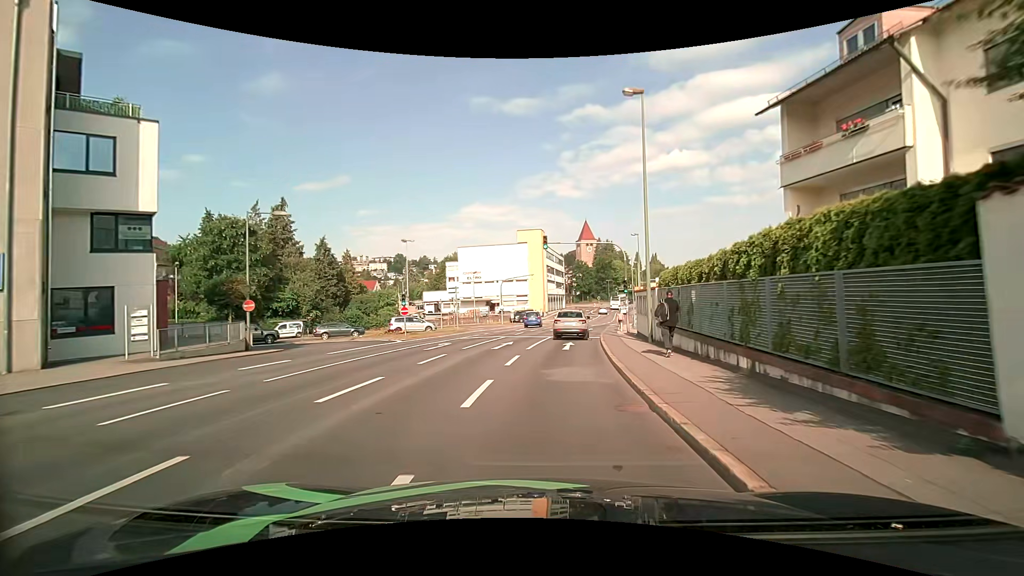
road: tertiary_link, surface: asphalt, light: Day
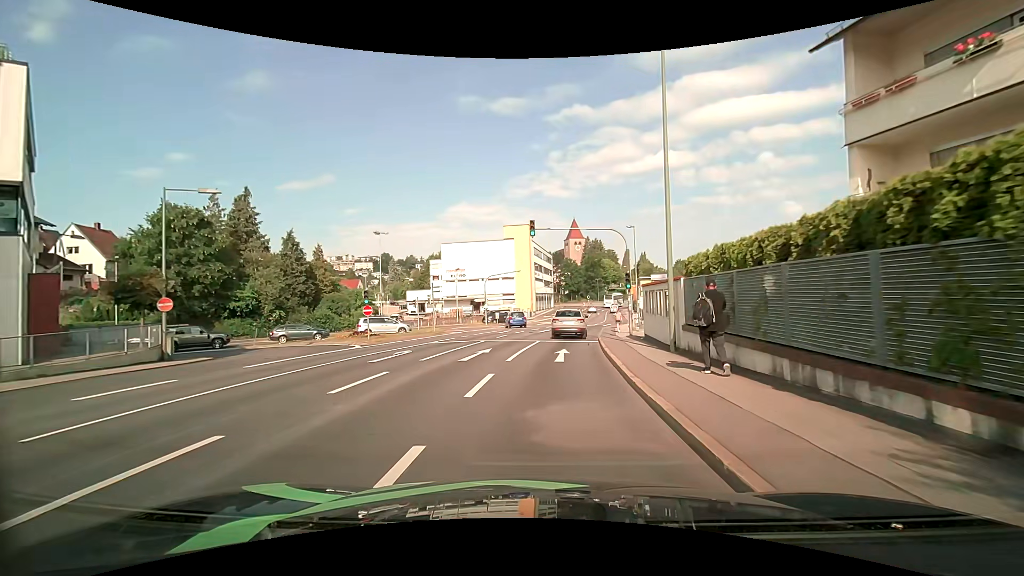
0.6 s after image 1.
(+0.1, +5.1) m; +2°
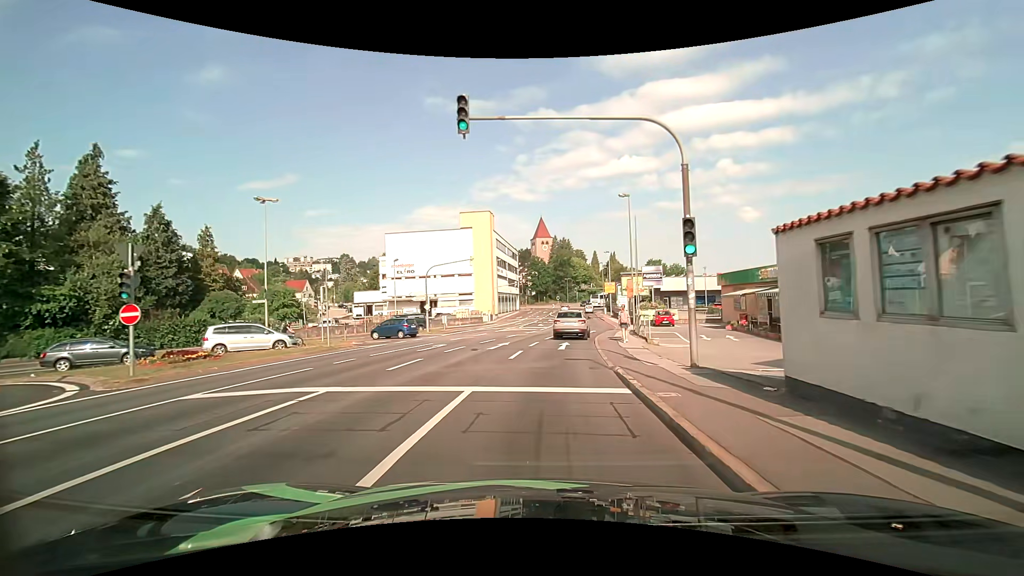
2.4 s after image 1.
(+0.4, +15.3) m; +4°
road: tertiary
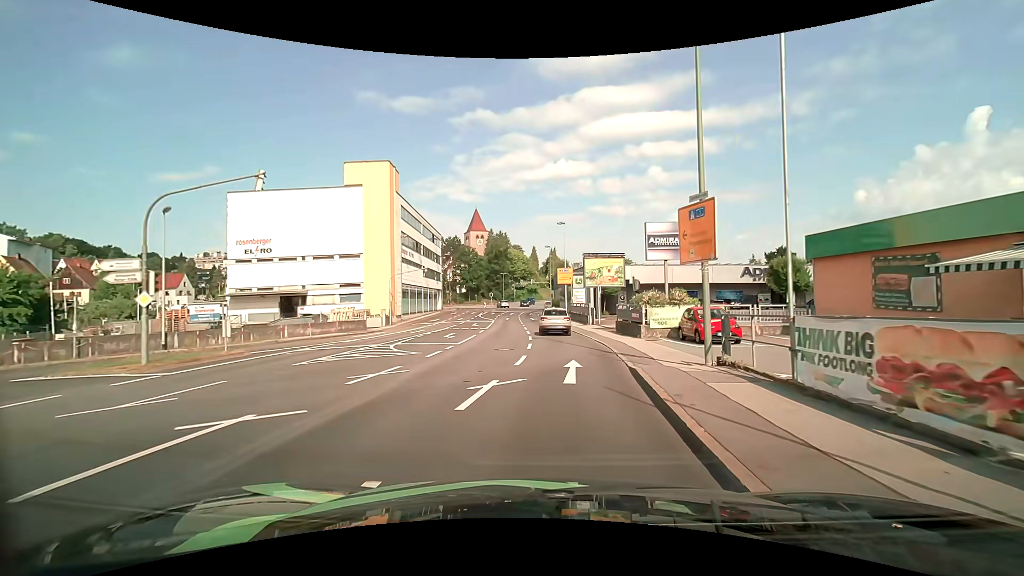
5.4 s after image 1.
(+1.3, +26.4) m; +7°
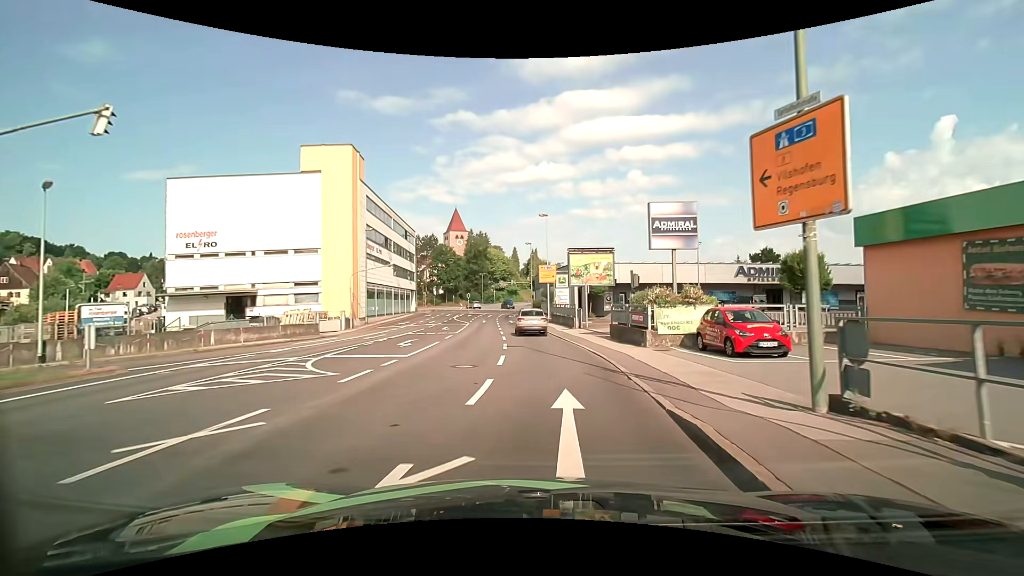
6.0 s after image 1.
(+0.1, +5.5) m; +2°
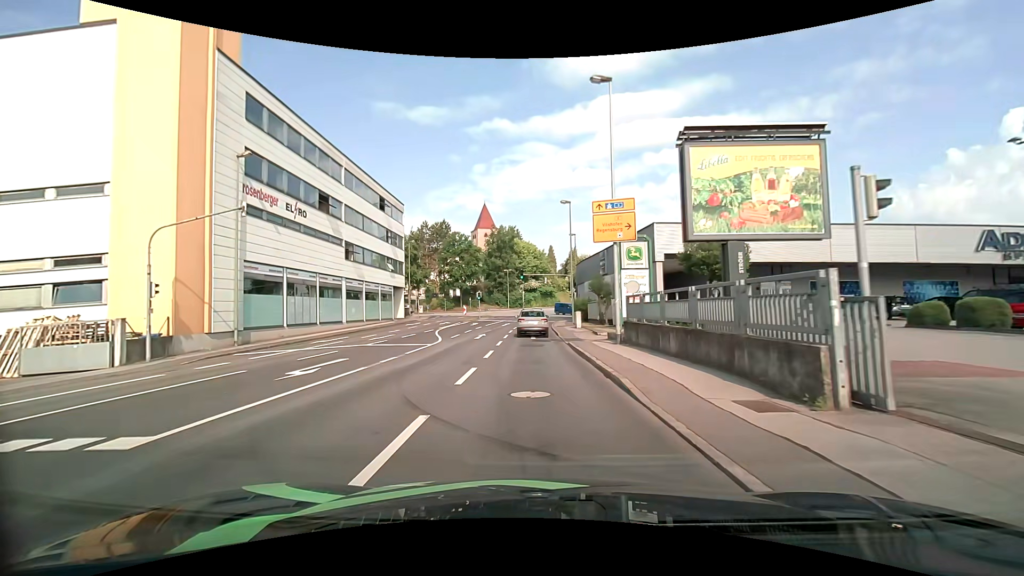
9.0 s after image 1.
(-0.4, +28.0) m; -5°
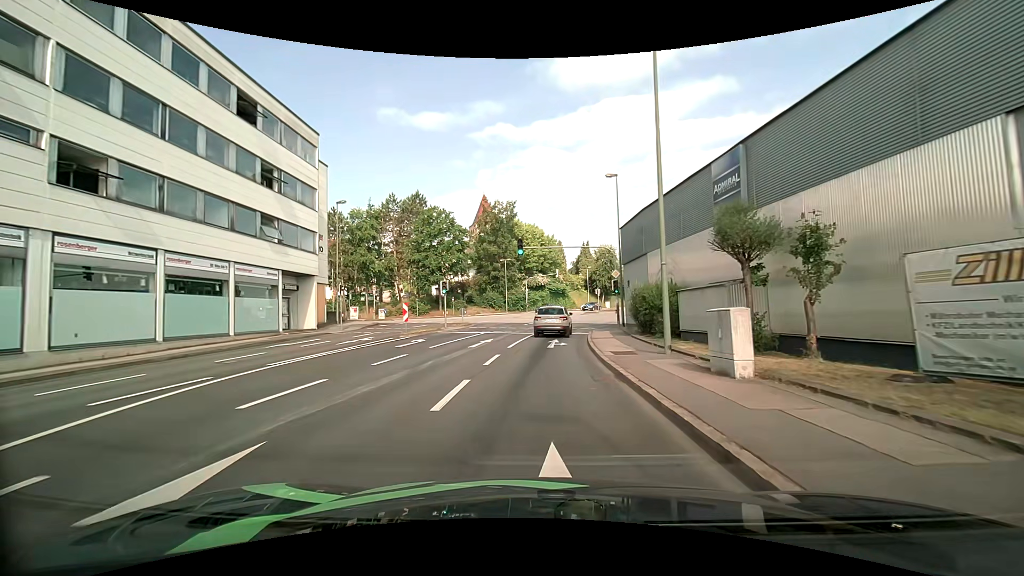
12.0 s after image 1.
(-0.3, +26.8) m; -1°
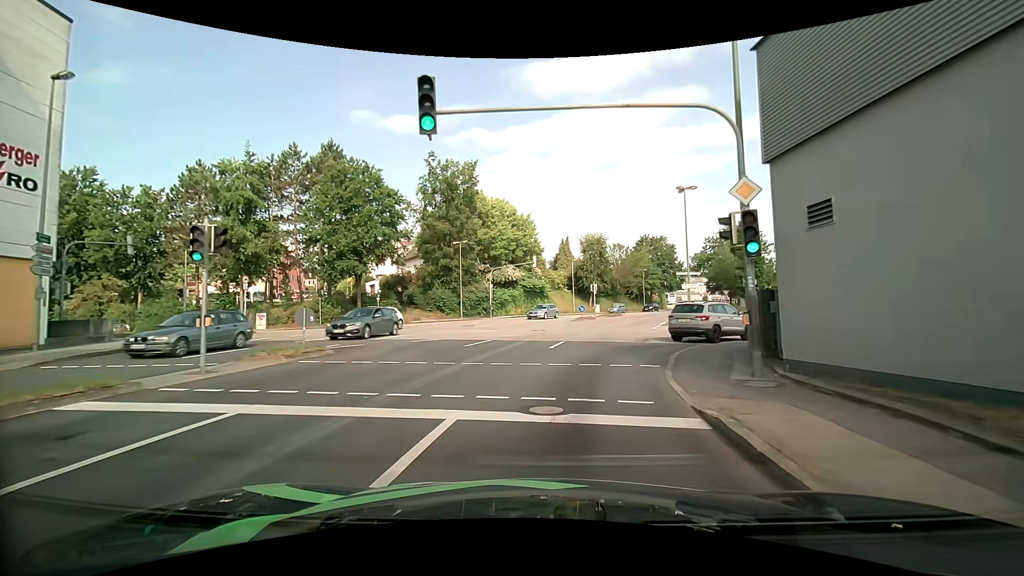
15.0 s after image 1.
(-0.2, +22.4) m; -1°
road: tertiary_link
